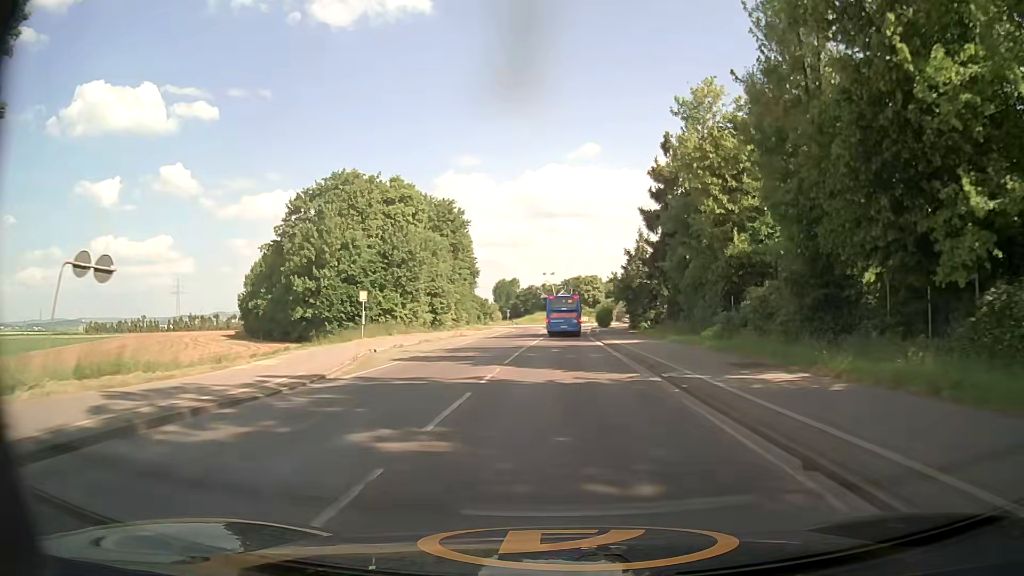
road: secondary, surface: asphalt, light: Day
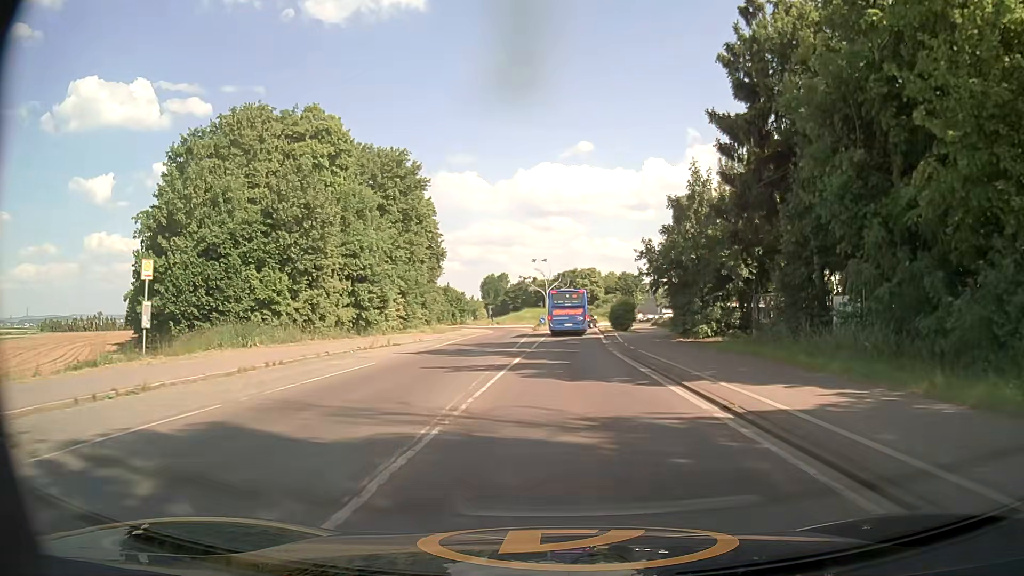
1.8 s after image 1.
(+0.3, +25.1) m; +1°
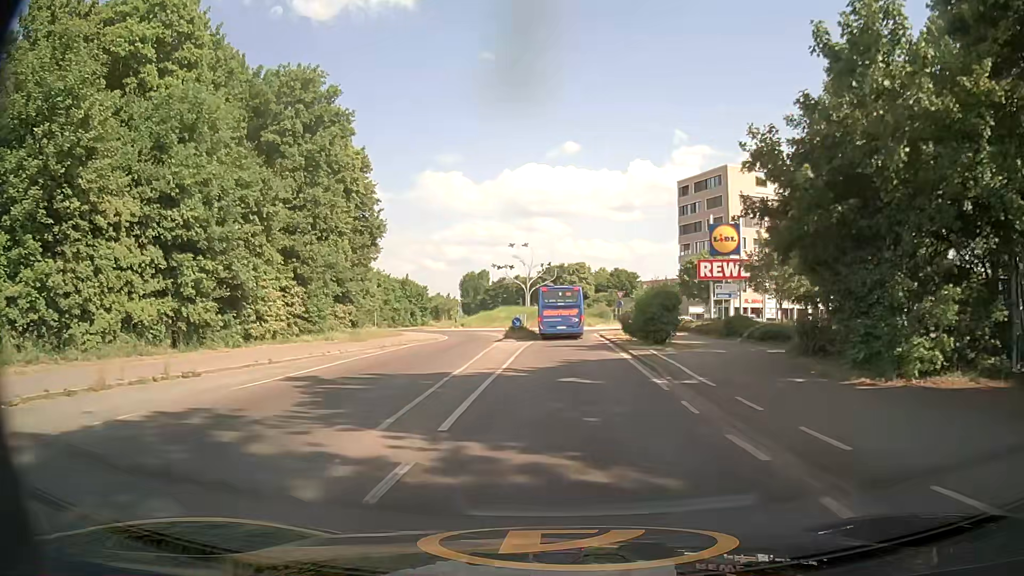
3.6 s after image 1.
(+0.2, +21.0) m; +1°
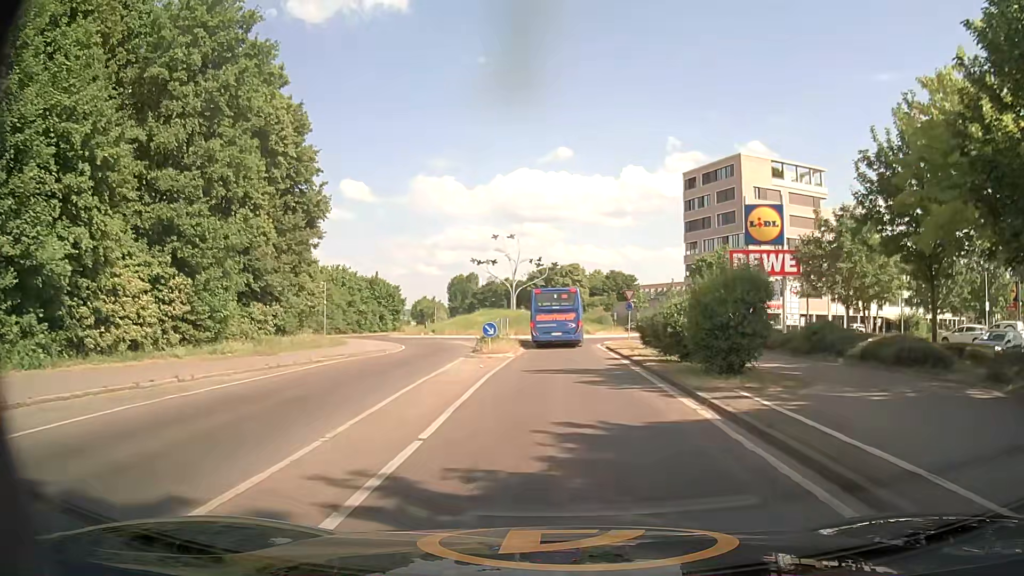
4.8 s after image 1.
(+0.2, +12.0) m; +1°
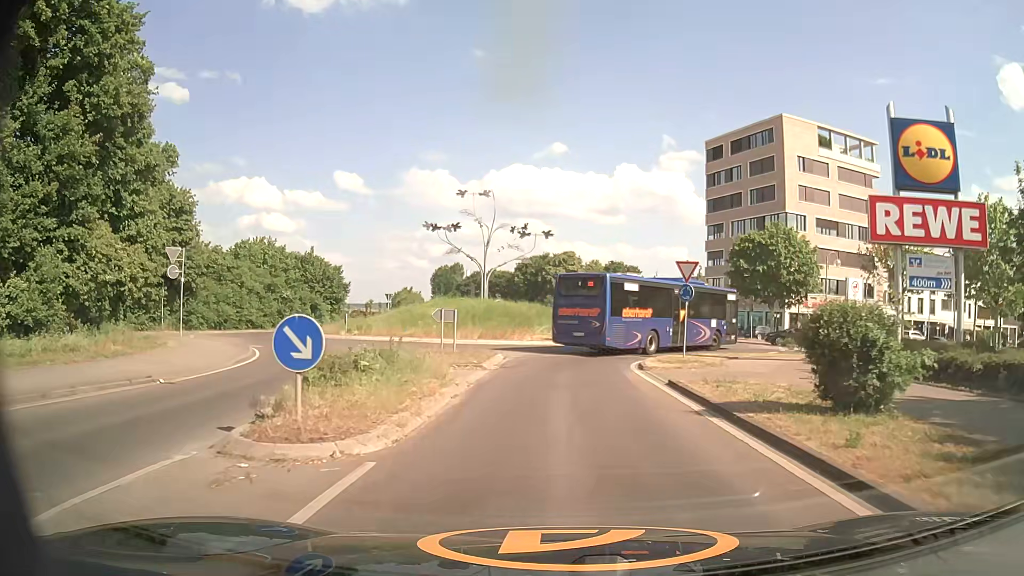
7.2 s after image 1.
(+0.1, +19.8) m; +1°
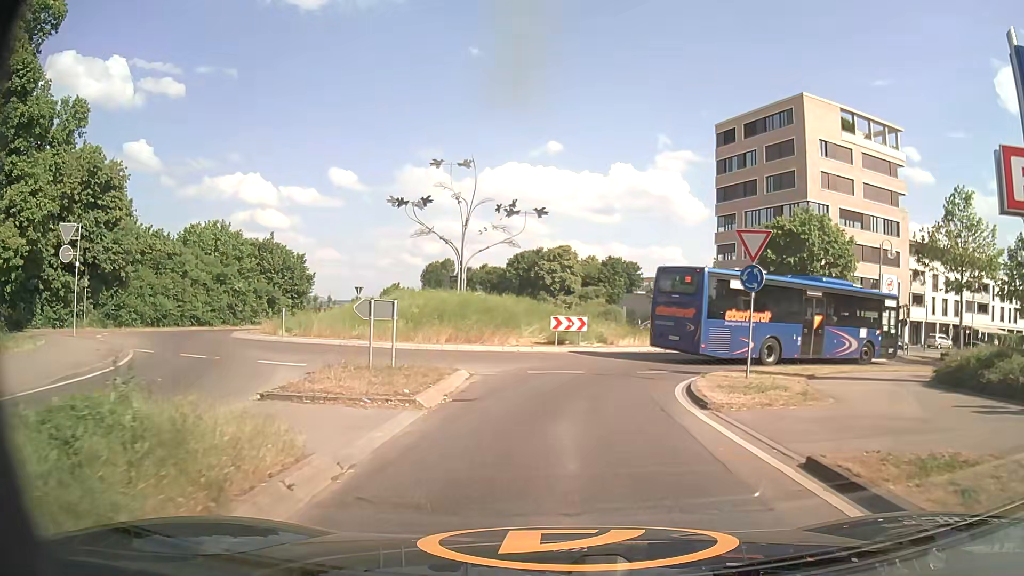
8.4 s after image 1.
(0.0, +8.0) m; 0°
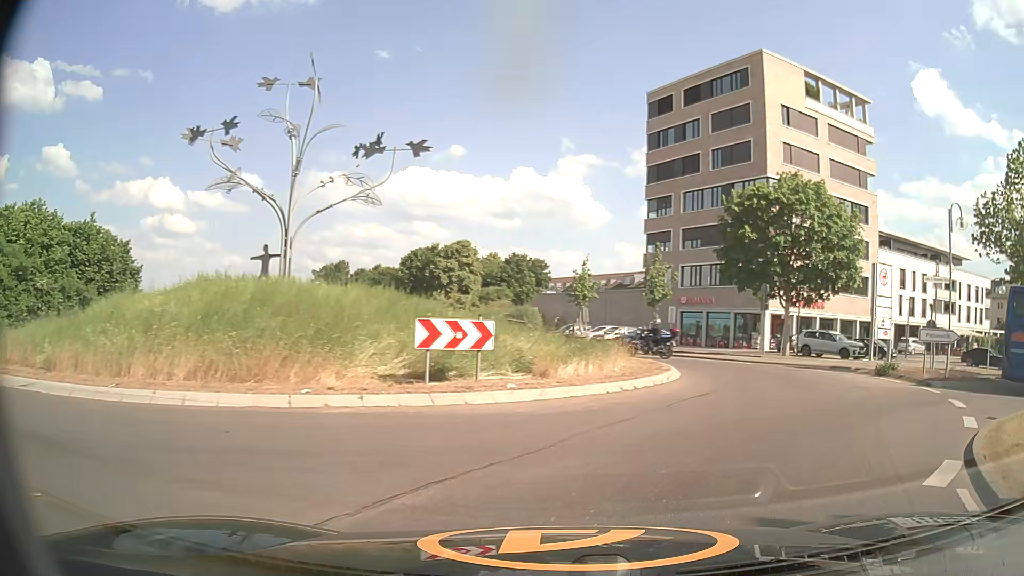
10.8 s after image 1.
(+0.4, +13.7) m; +9°
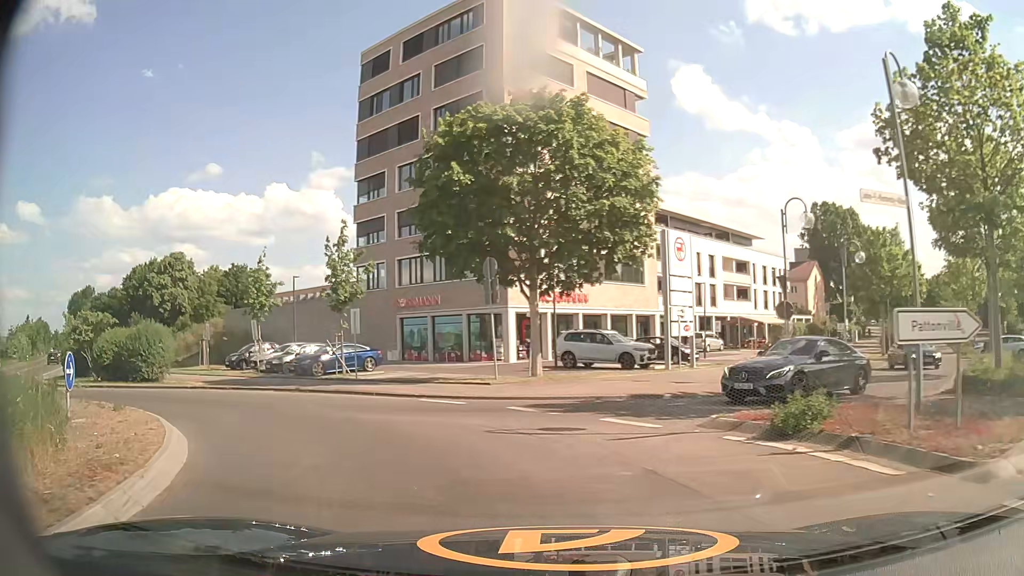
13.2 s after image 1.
(+4.3, +13.0) m; +20°
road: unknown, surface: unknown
(-2, +10) (-10, +16) (-19, +19) (-28, +25) (-34, +32) (-41, +40) (-47, +47) (-54, +55) (-60, +63) (-67, +70) m
